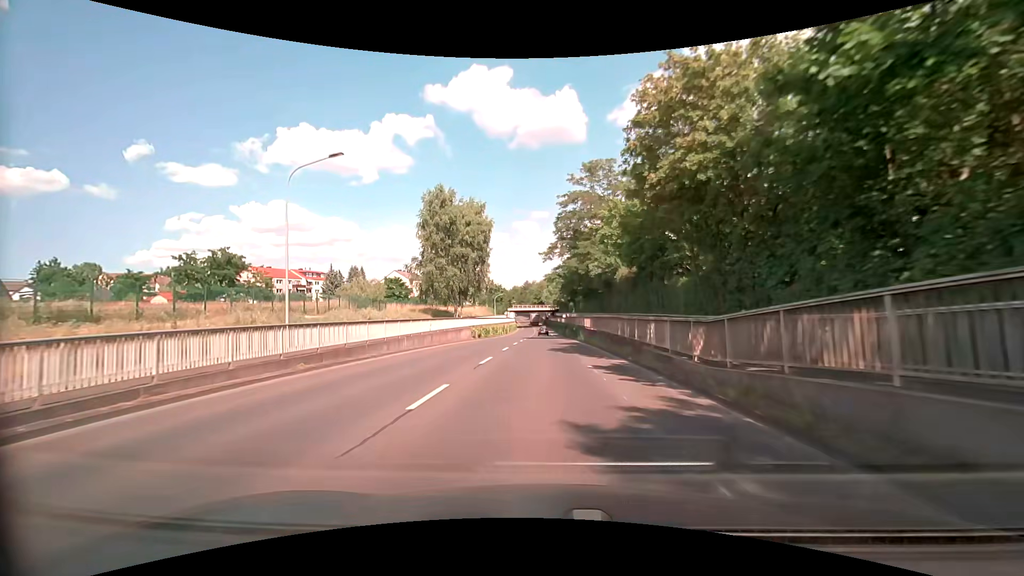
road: secondary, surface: asphalt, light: Day
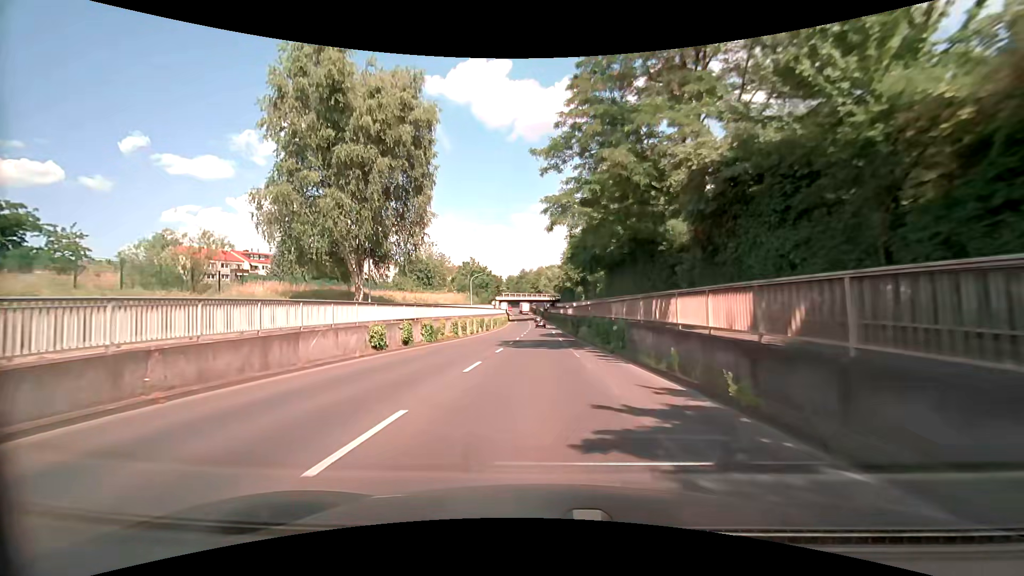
(-0.1, +30.5) m; 0°
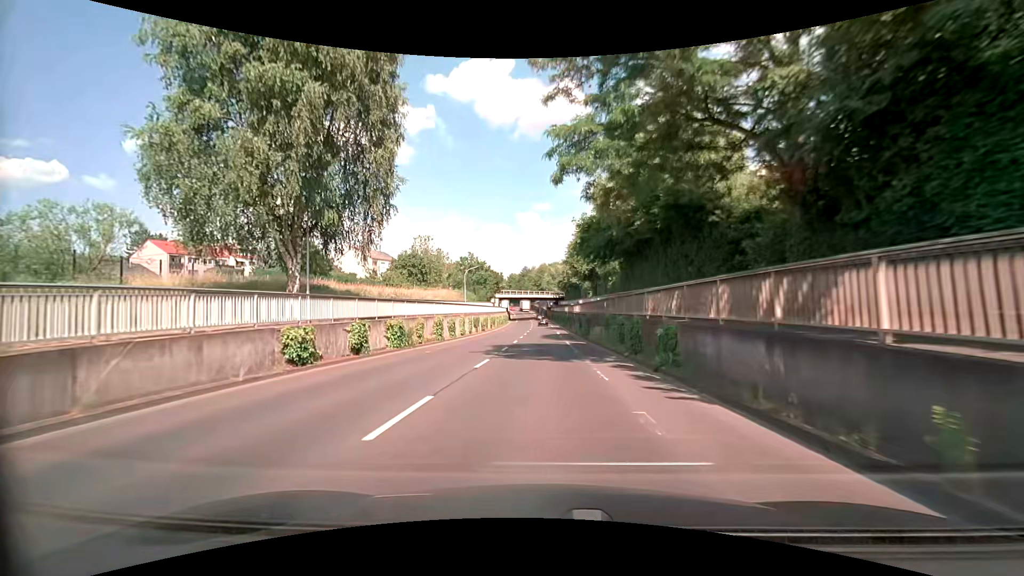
(0.0, +7.7) m; 0°
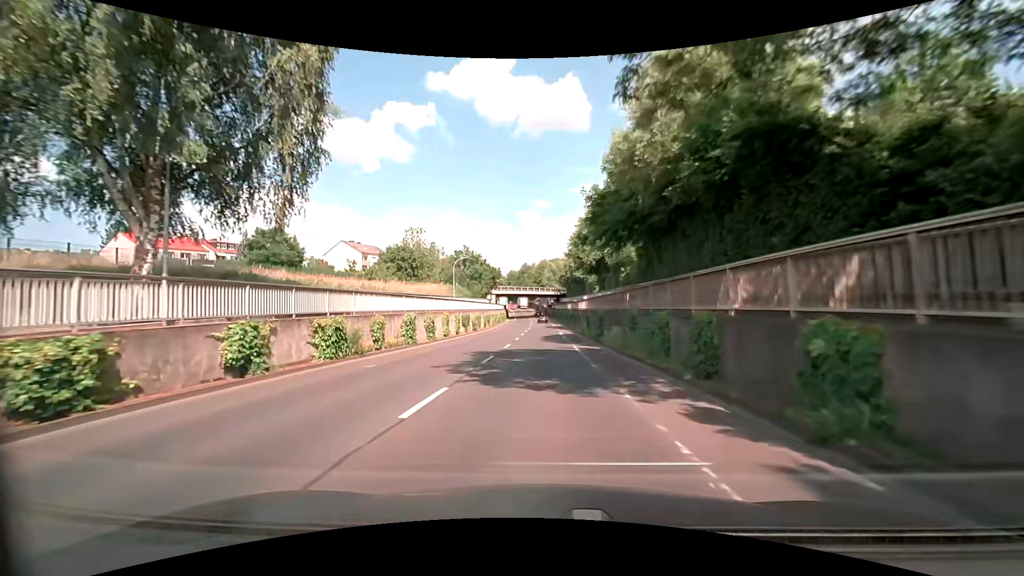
(0.0, +7.8) m; +1°
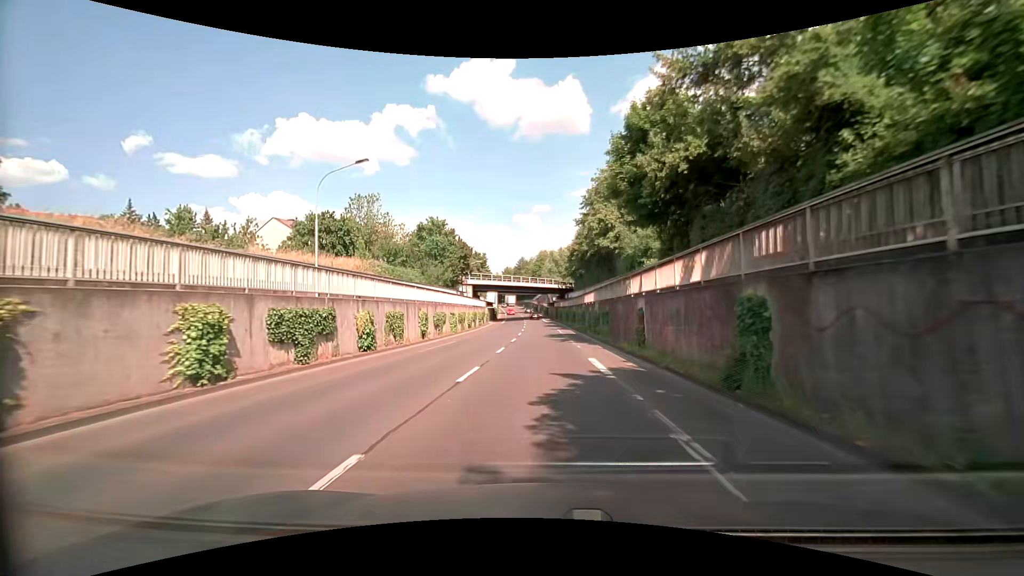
(-0.3, +32.1) m; 0°
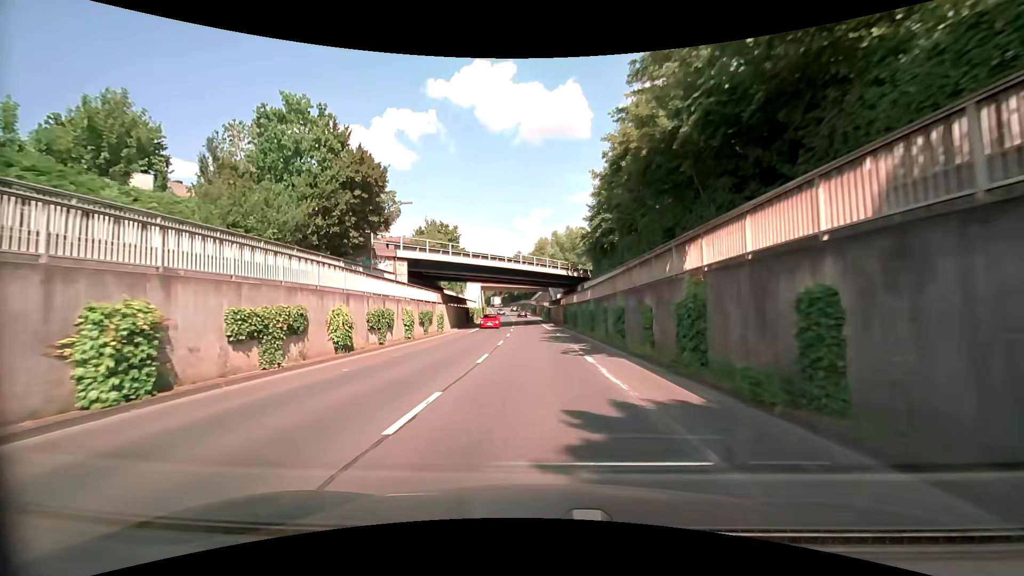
(-0.1, +32.1) m; 0°
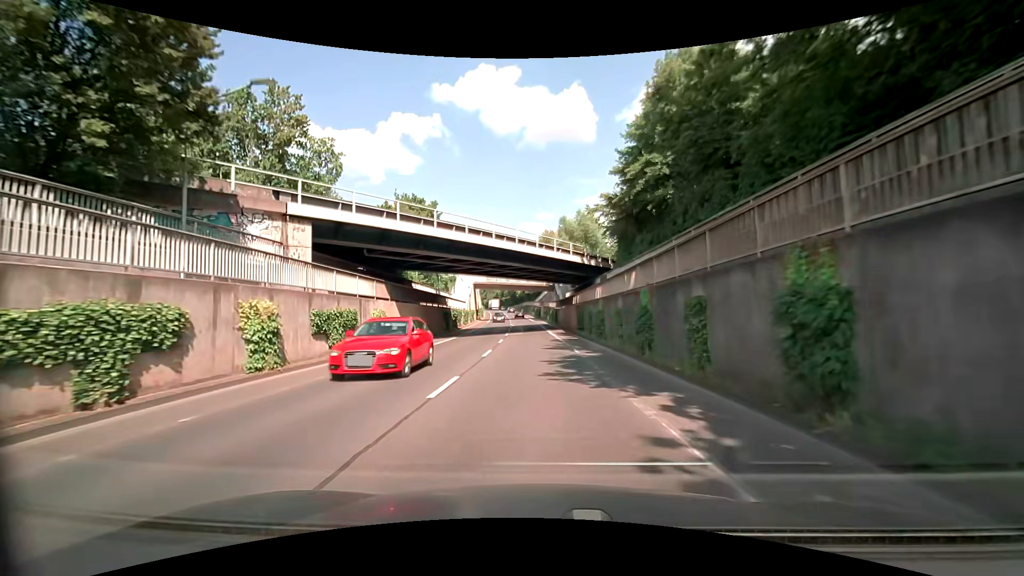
(0.0, +15.3) m; 0°
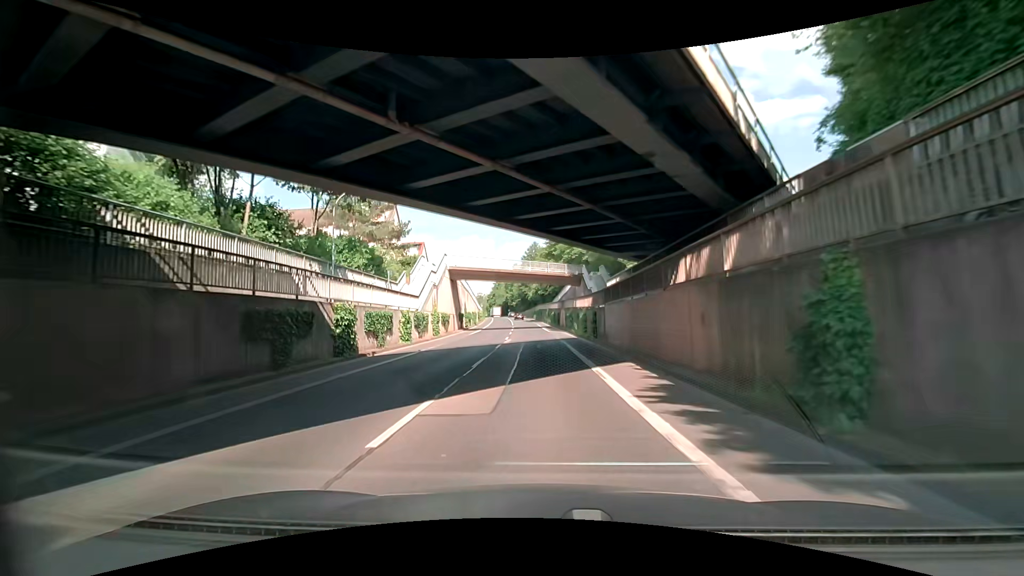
(-0.6, +30.2) m; -2°
(0, +10) (0, +20) (0, +30) (-1, +40) (-1, +50) (-2, +60) (-2, +70) (-3, +80) (-4, +90) (-5, +100) m
